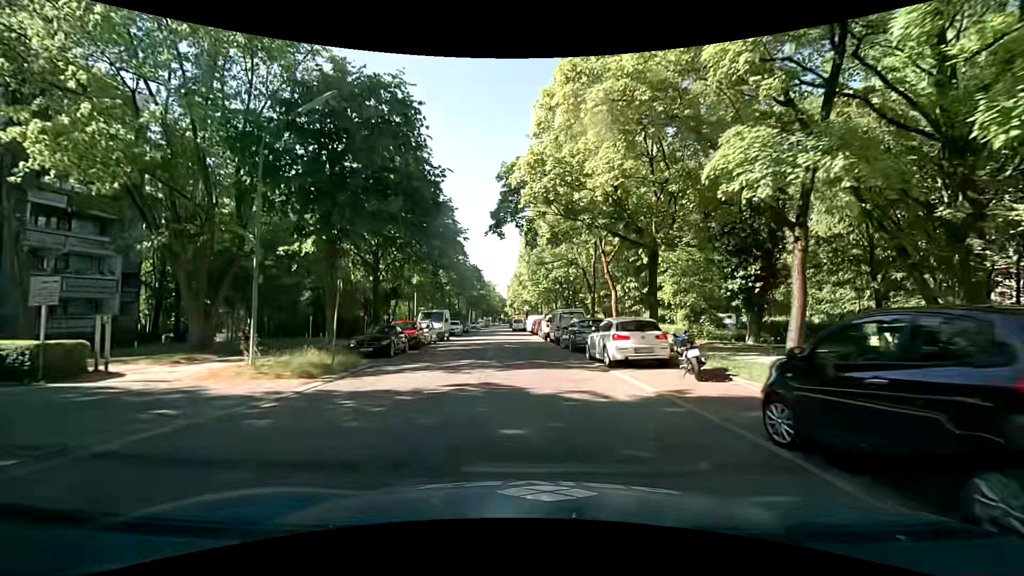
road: residential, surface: asphalt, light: Day
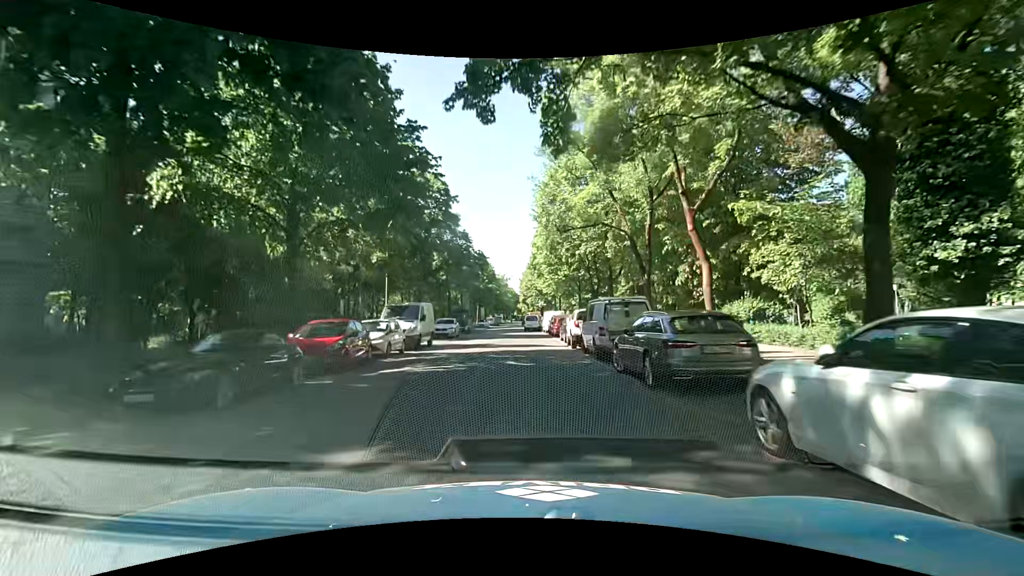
(-0.2, +12.1) m; -2°
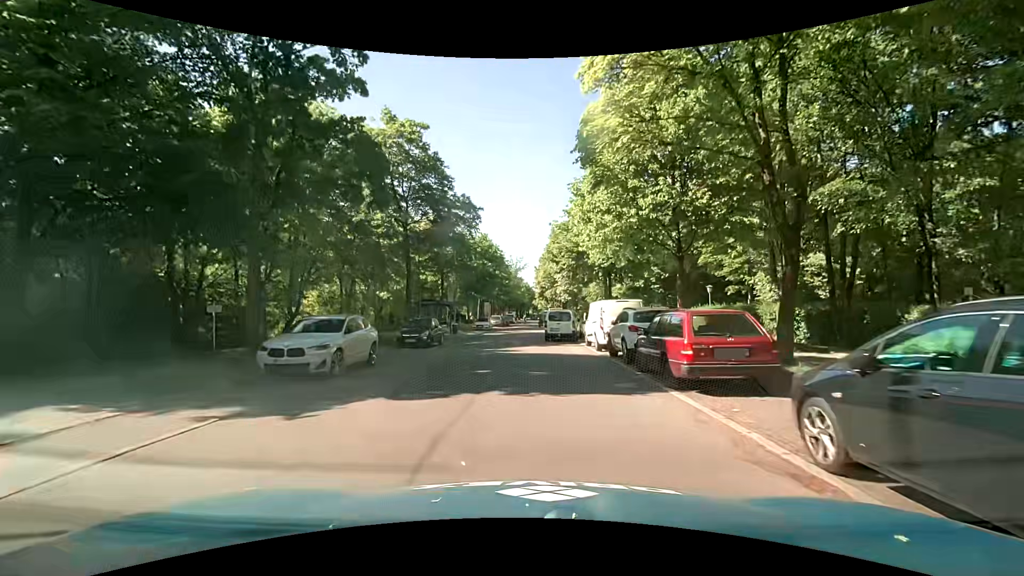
(-0.5, +25.4) m; -2°
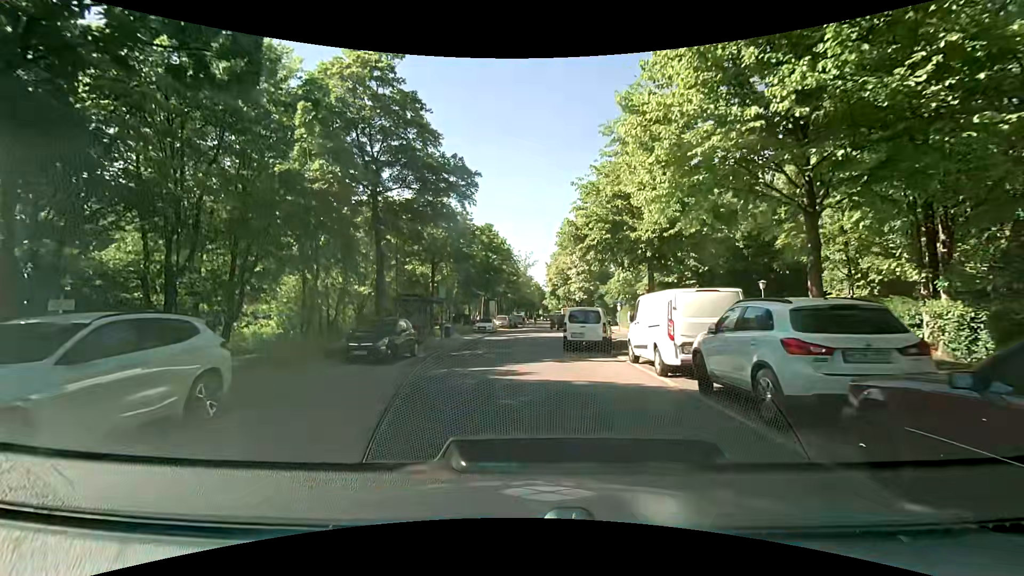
(-0.2, +8.1) m; -1°
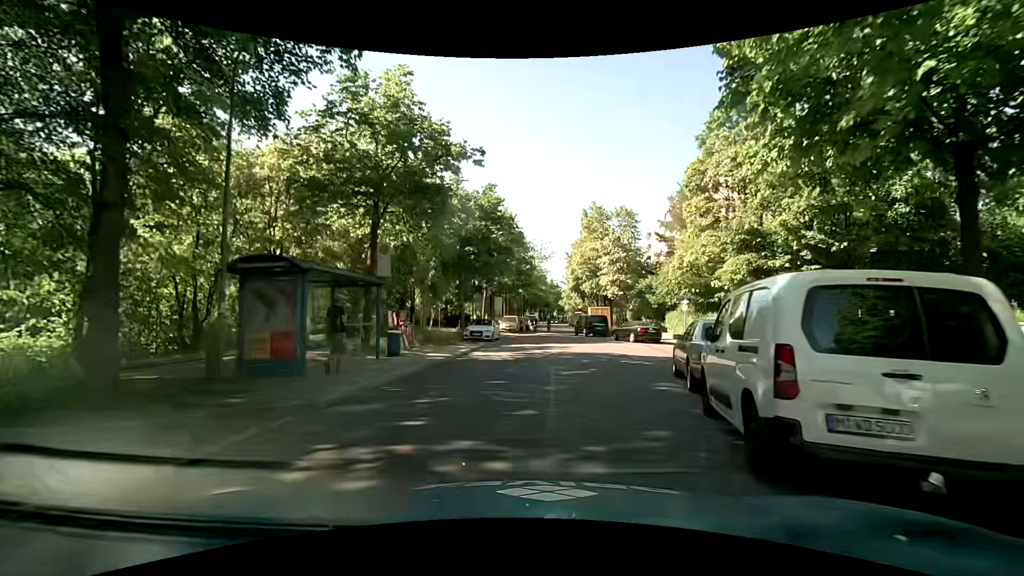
(-0.4, +16.1) m; -2°
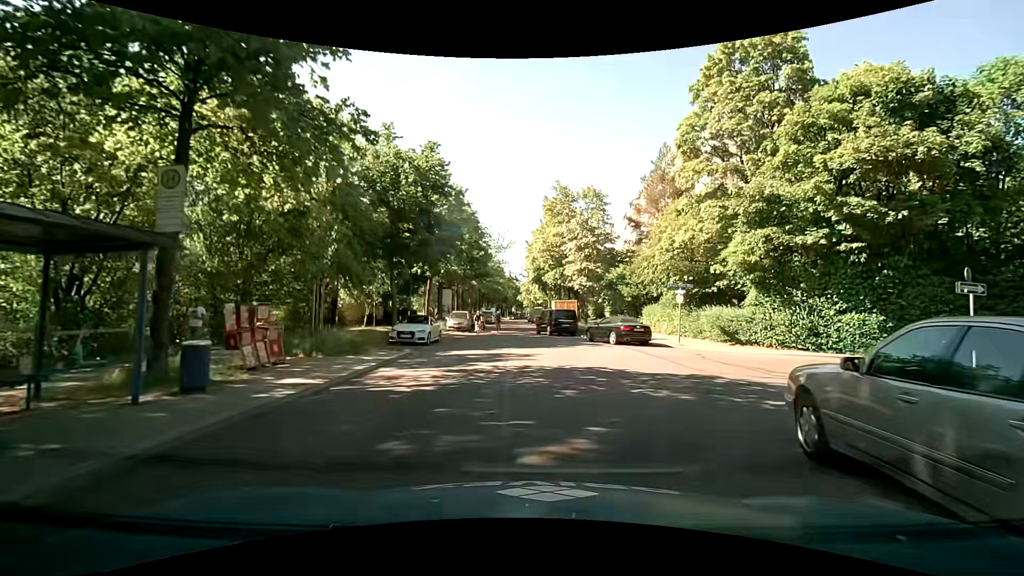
(+0.3, +7.8) m; +6°
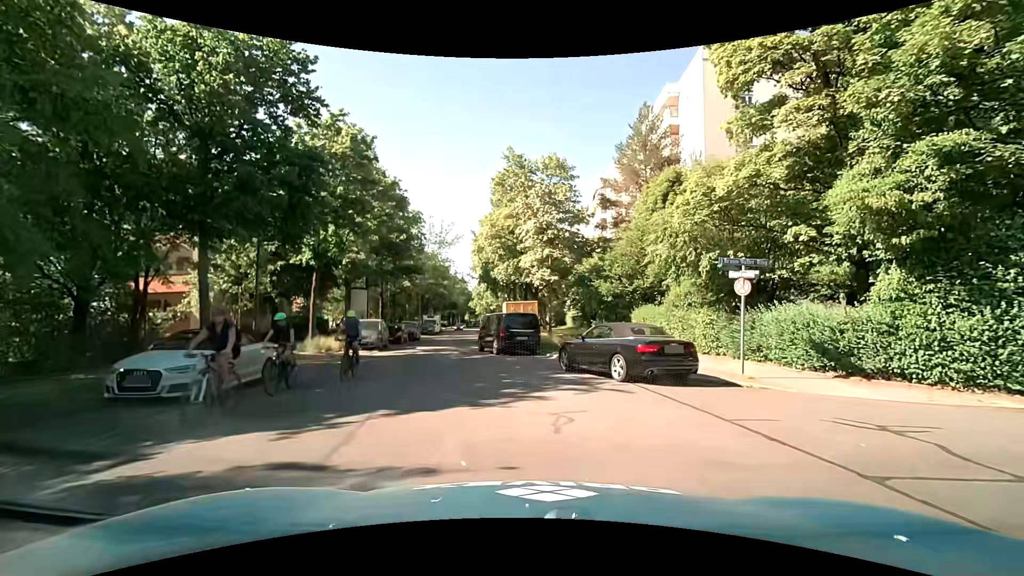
(+0.6, +12.5) m; +4°
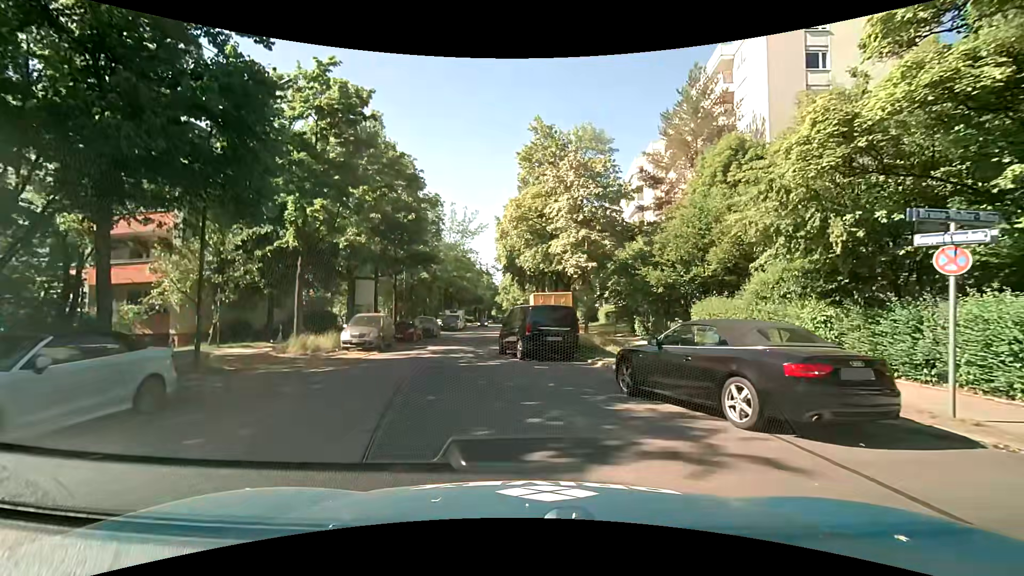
(-0.1, +5.1) m; -3°
(0, +10) (-3, +20) (-3, +30) (-3, +40) (-4, +50) (-4, +60) (-5, +70) (-6, +80) (-6, +90) (-6, +100) m
